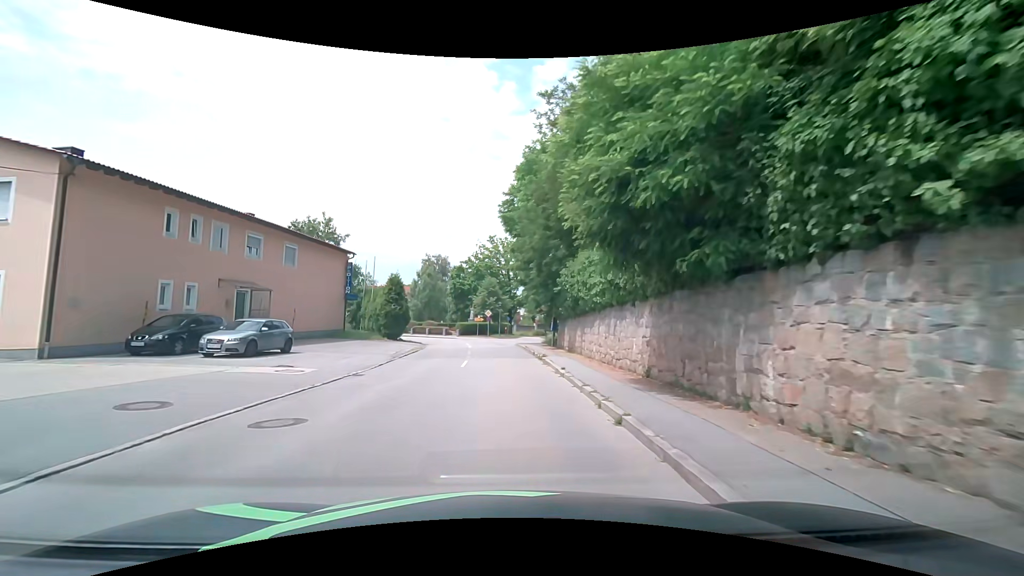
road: secondary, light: Day
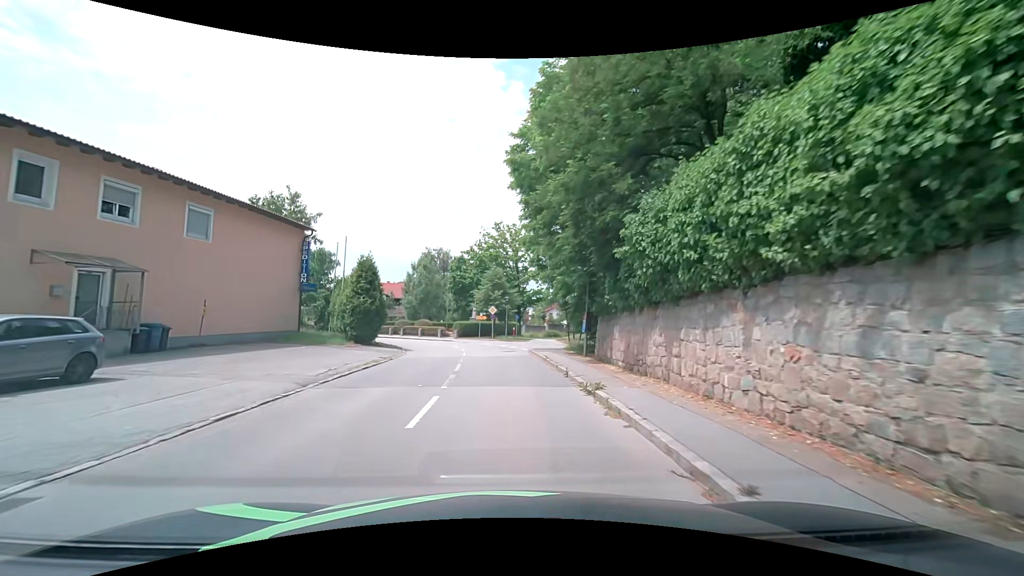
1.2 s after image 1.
(-0.1, +10.6) m; -1°
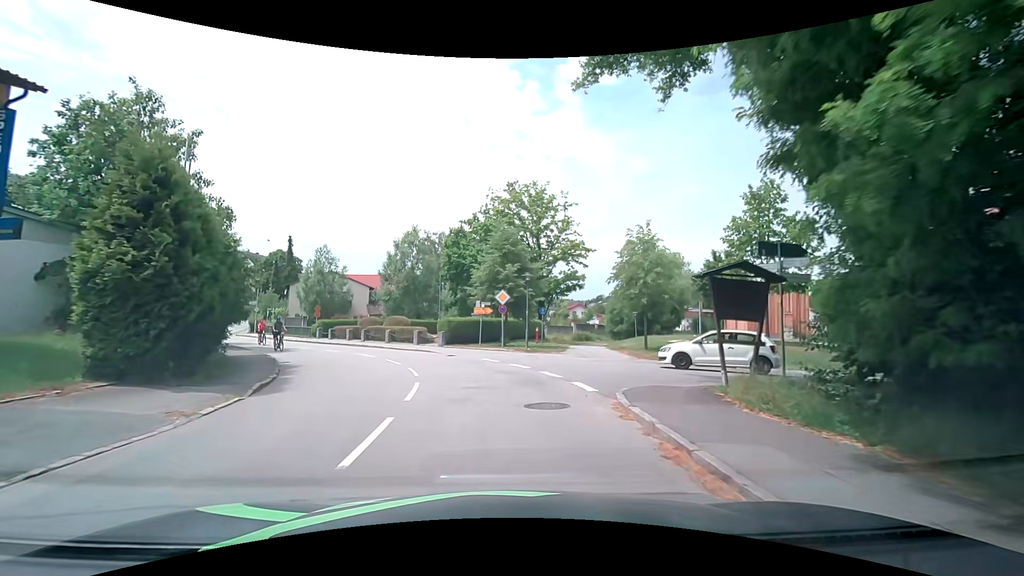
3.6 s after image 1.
(0.0, +19.8) m; -1°
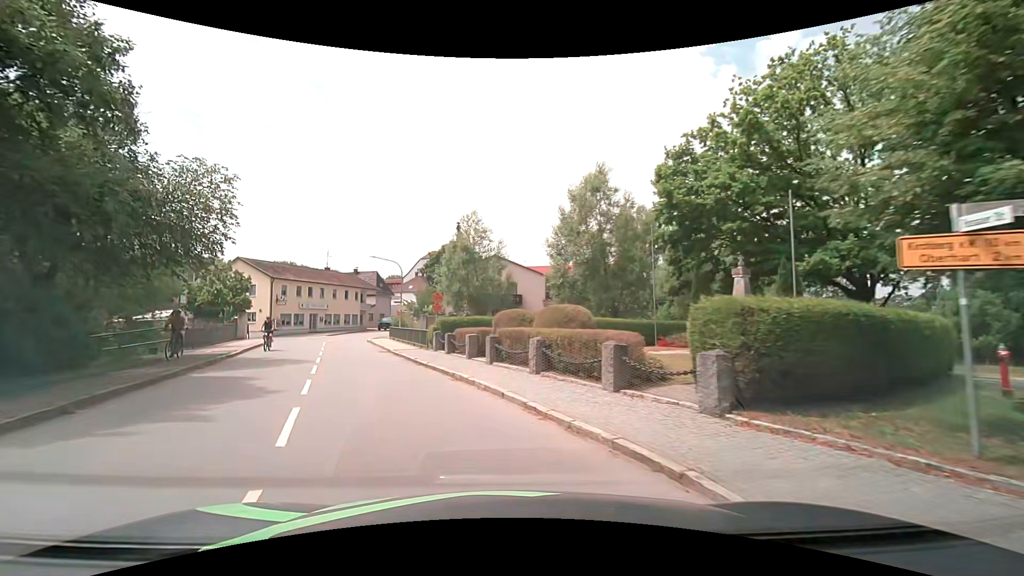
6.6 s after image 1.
(-2.8, +21.4) m; -21°
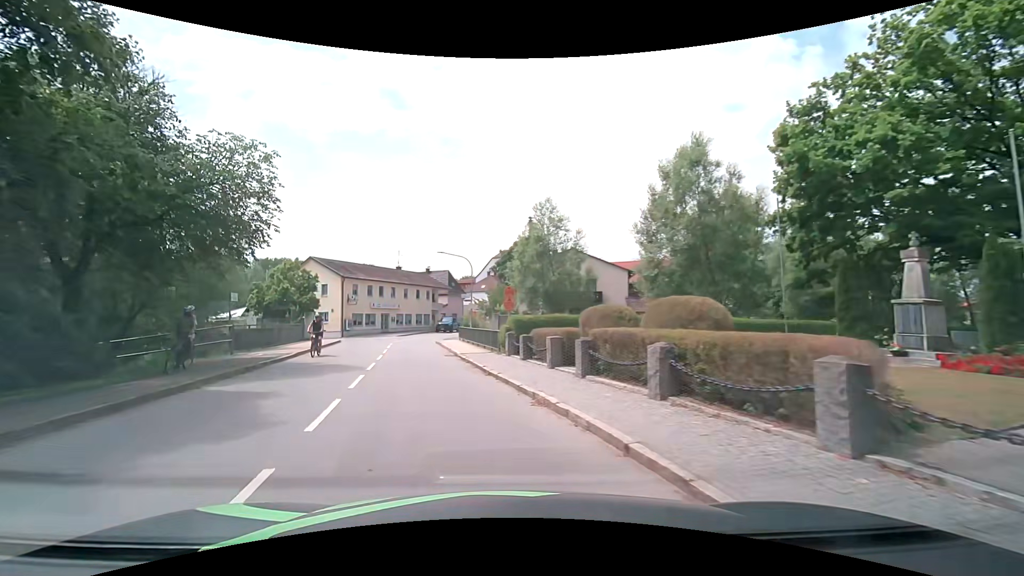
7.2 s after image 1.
(-0.3, +4.0) m; -9°
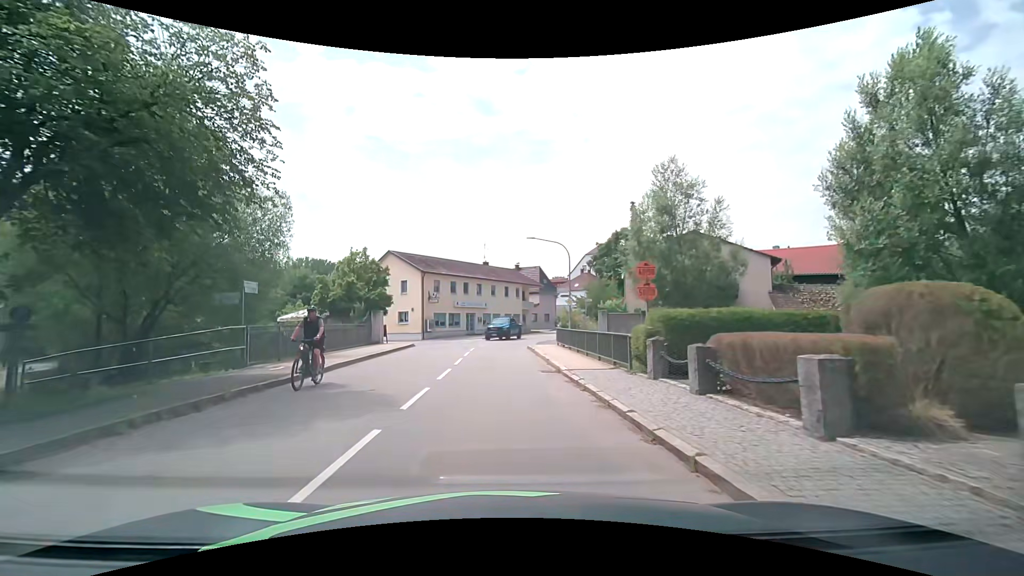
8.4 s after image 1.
(-0.9, +7.8) m; -11°
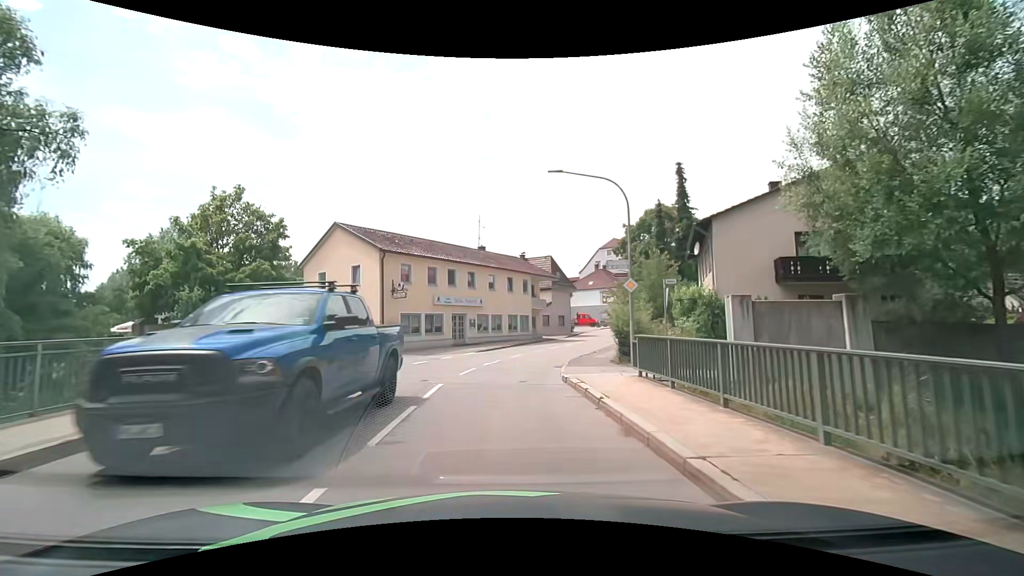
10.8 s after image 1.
(-0.3, +15.9) m; 0°
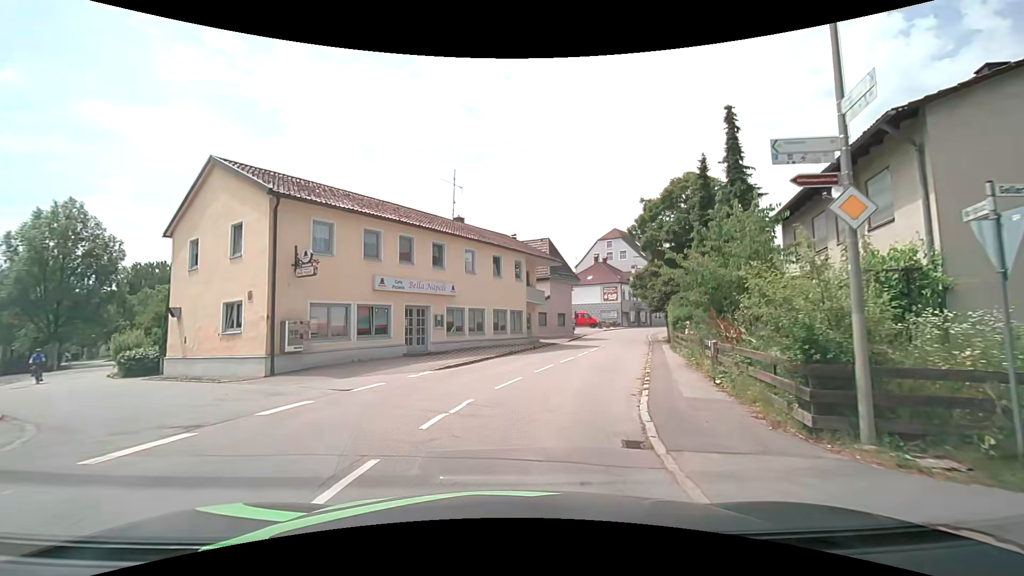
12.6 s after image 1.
(-0.1, +12.4) m; +1°
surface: asphalt
(+1, +10) (+2, +20) (+5, +29) (+9, +39) (+12, +48) (+15, +58) (+19, +67) (+24, +76) (+30, +84) (+36, +92) m
